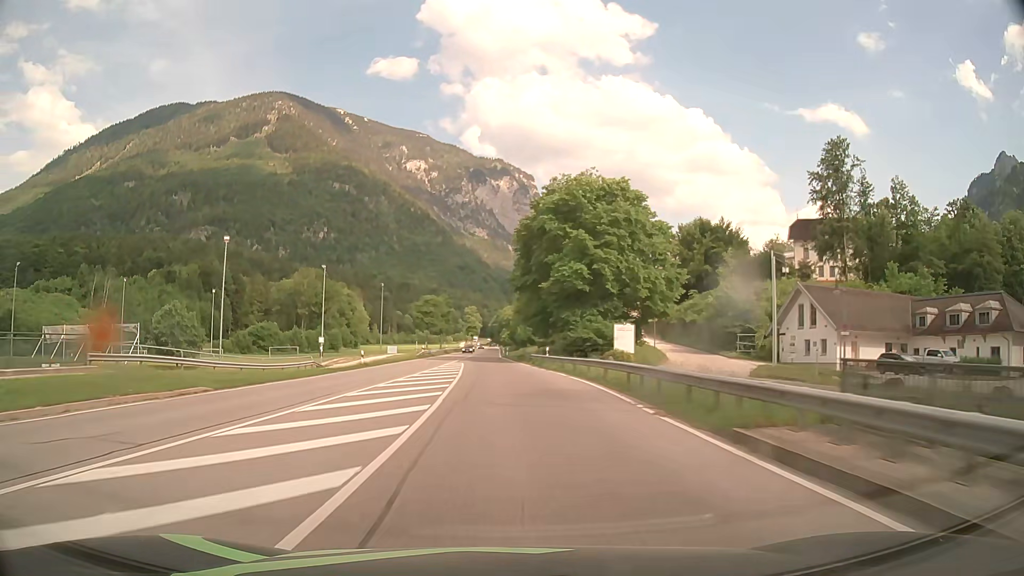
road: primary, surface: asphalt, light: Day
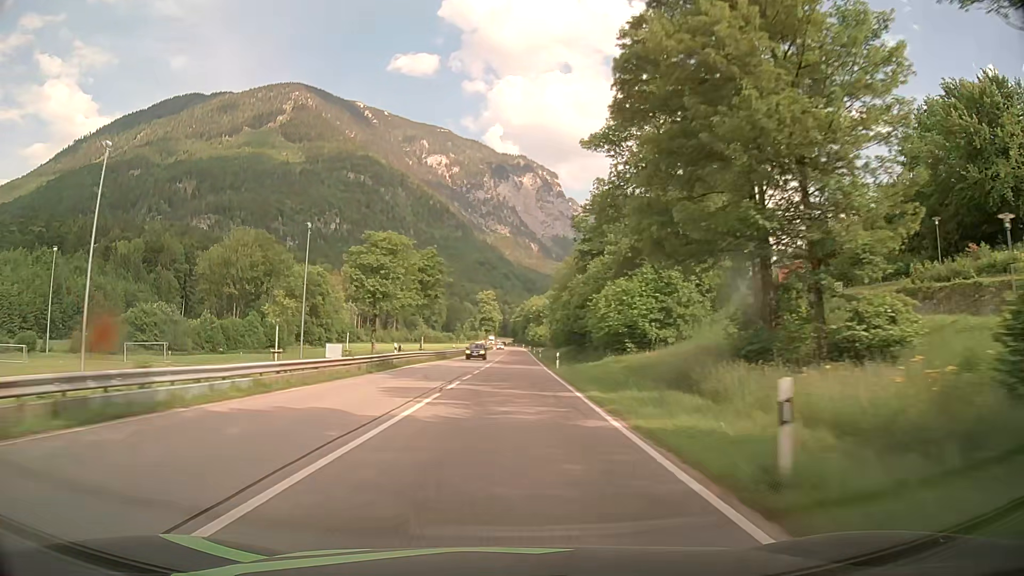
(-2.4, +75.1) m; -2°
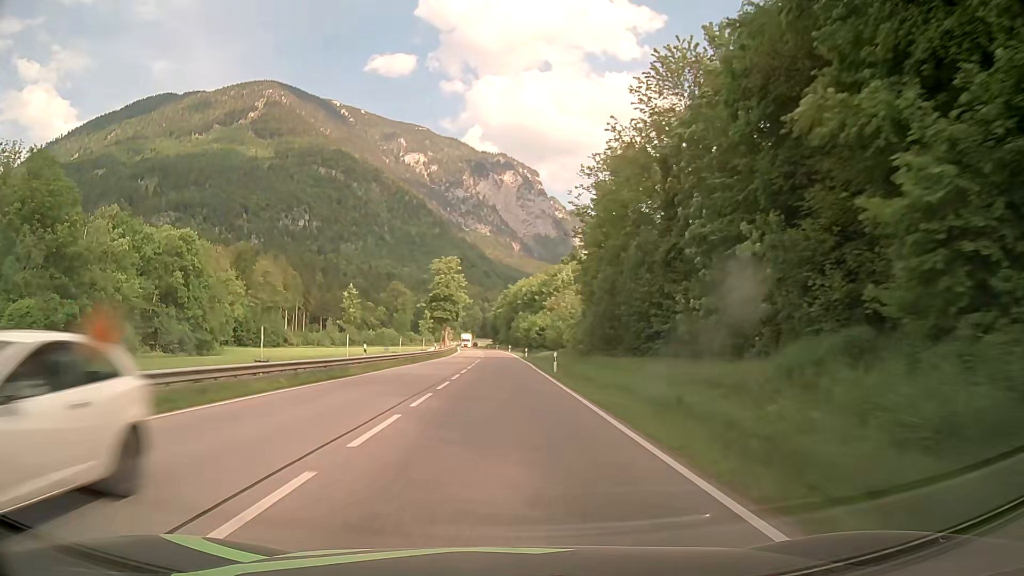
(+1.7, +77.5) m; +1°
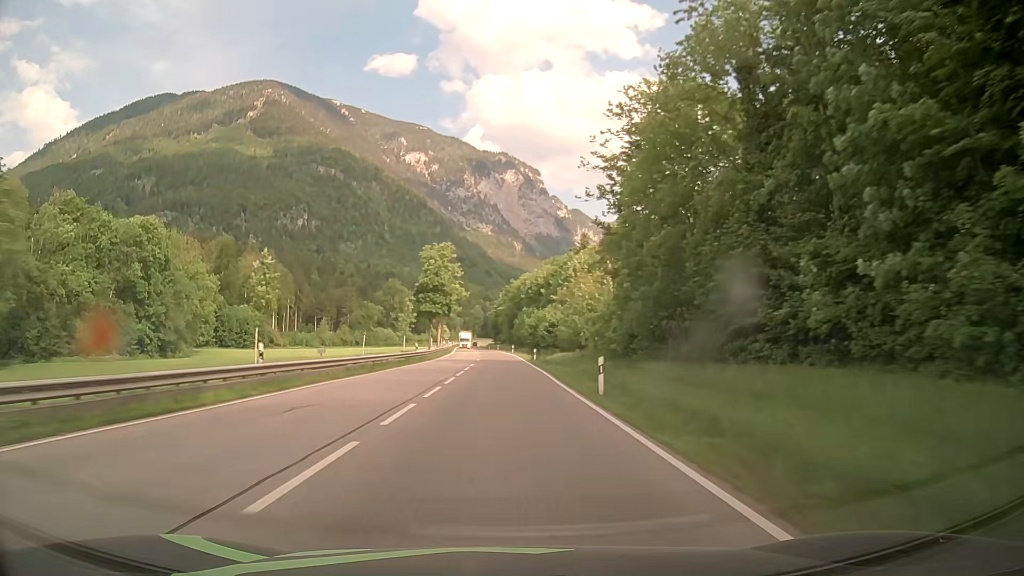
(0.0, +15.6) m; 0°
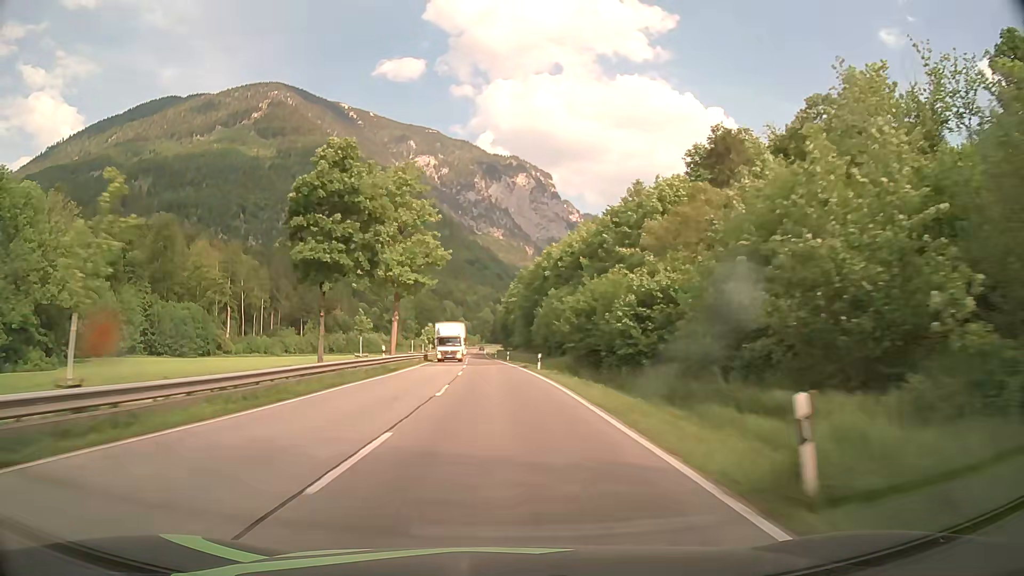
(-0.1, +47.0) m; -1°
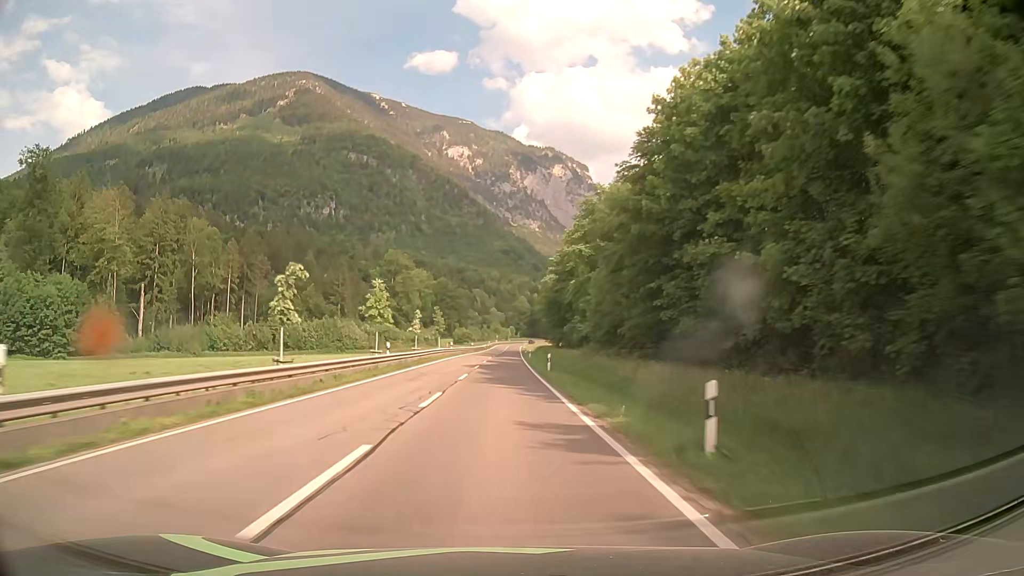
(-1.7, +62.8) m; -3°
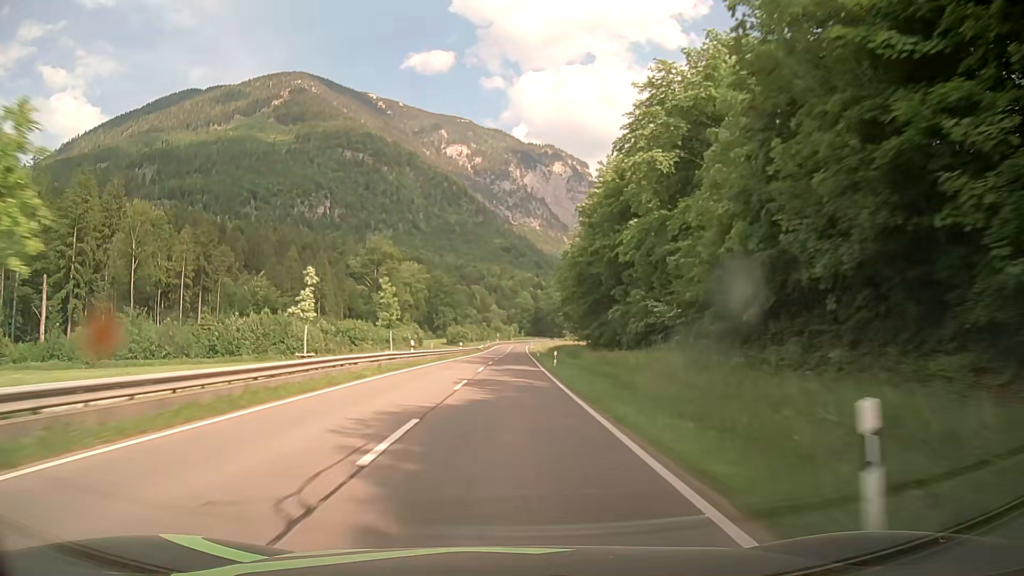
(-0.1, +31.6) m; 0°
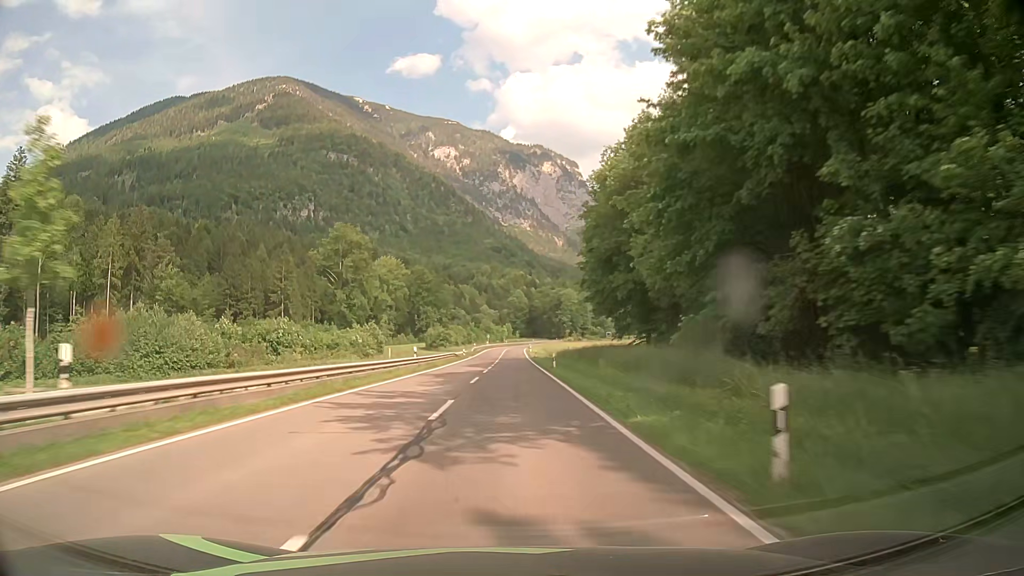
(+0.3, +31.6) m; +1°
(0, +10) (0, +20) (0, +30) (0, +40) (+1, +50) (+1, +60) (+1, +70) (+1, +80) (+1, +90) (+1, +100) m
